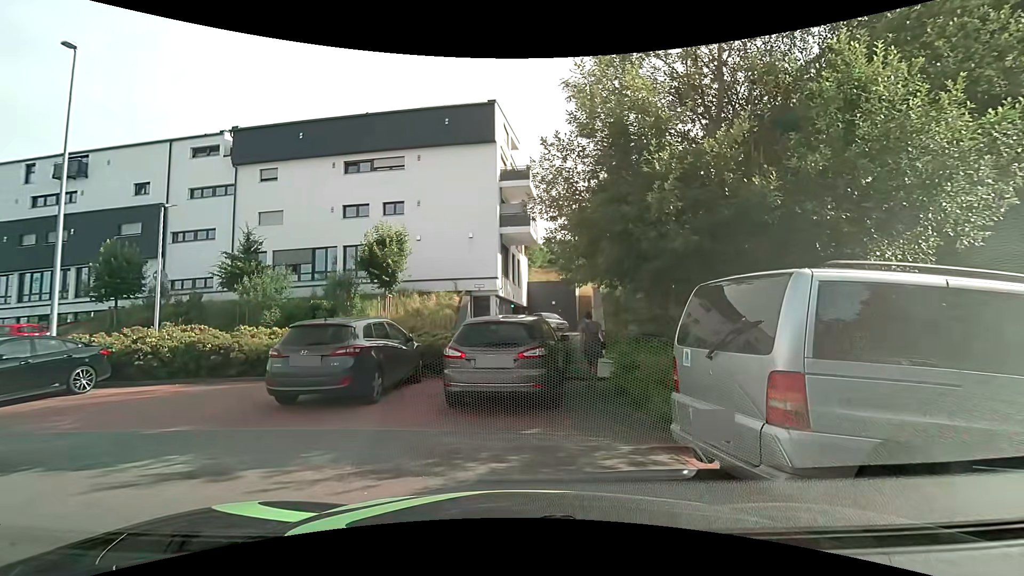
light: Day
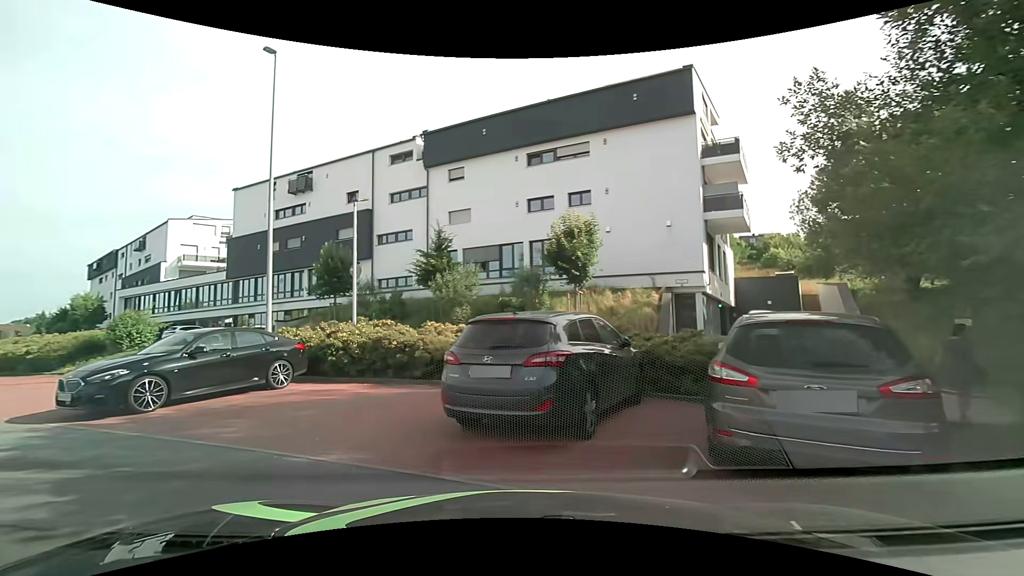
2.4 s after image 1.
(-0.2, +3.1) m; -21°
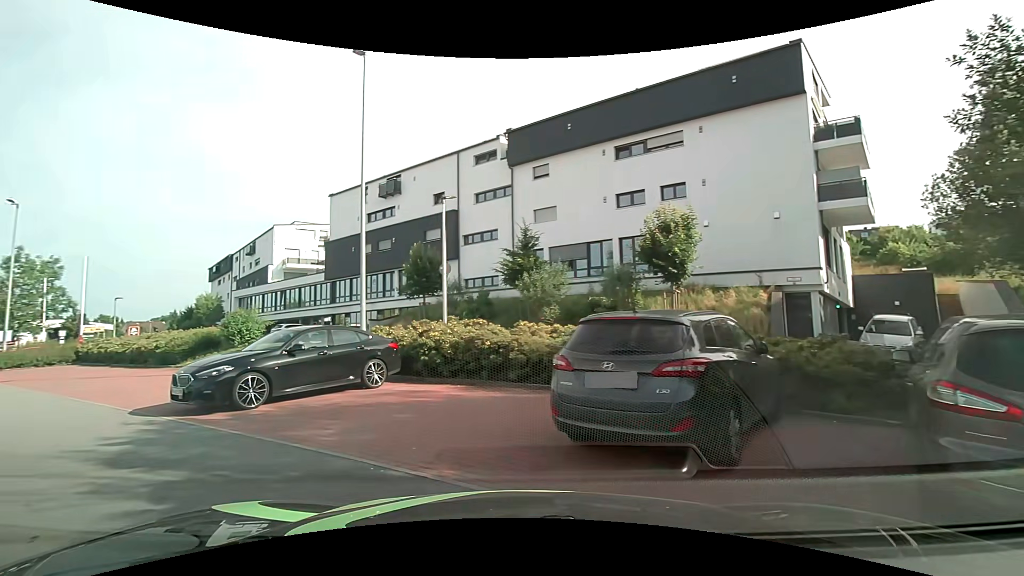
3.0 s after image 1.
(-0.1, +0.9) m; -11°
